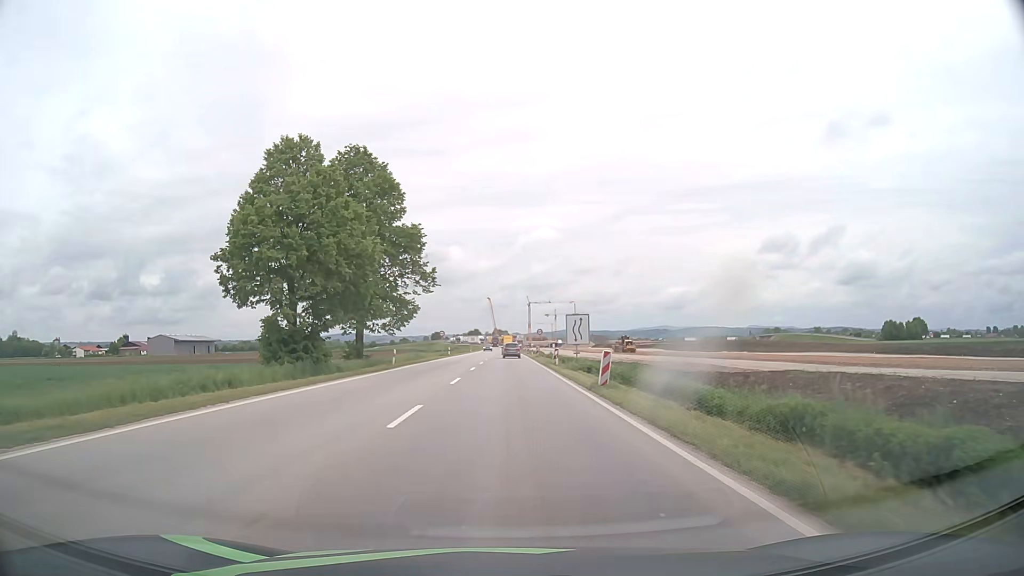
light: Day
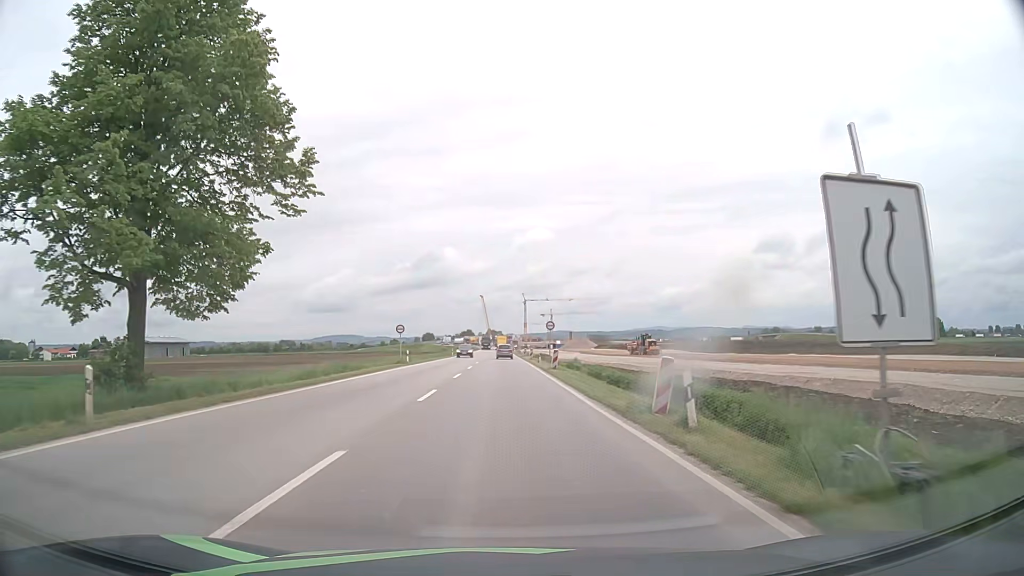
(+0.1, +30.4) m; 0°
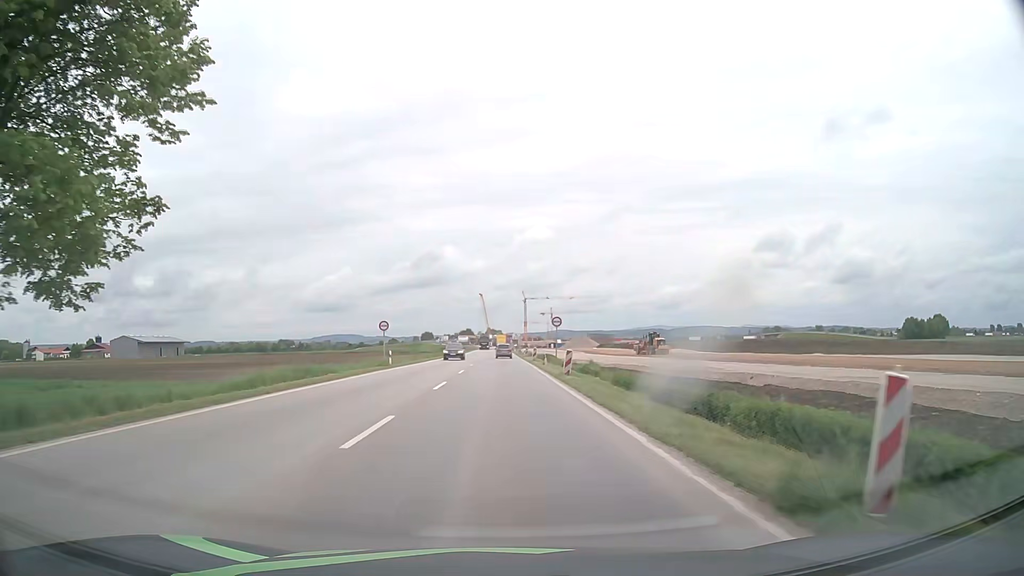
(0.0, +7.6) m; 0°
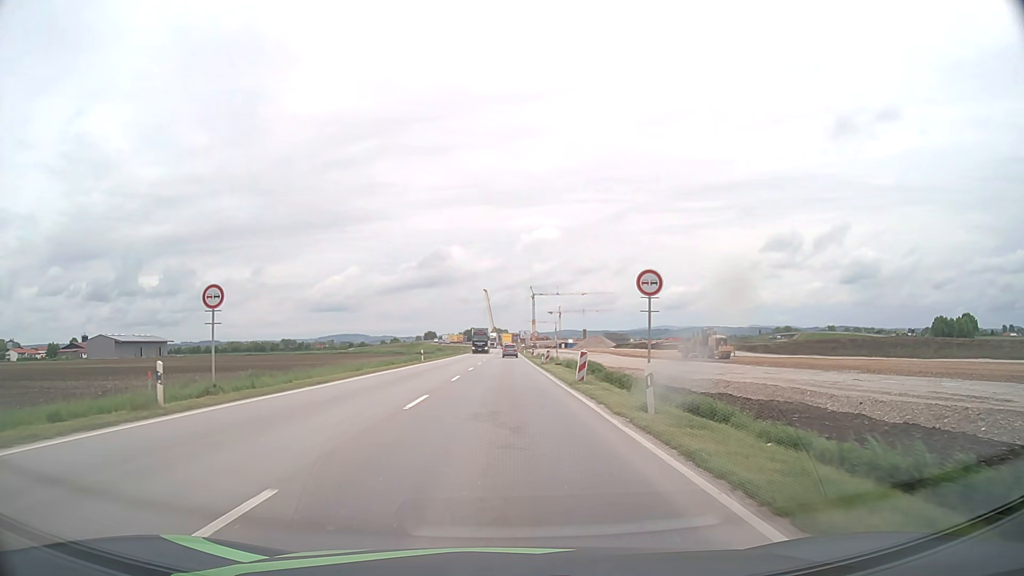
(-0.1, +30.6) m; -1°
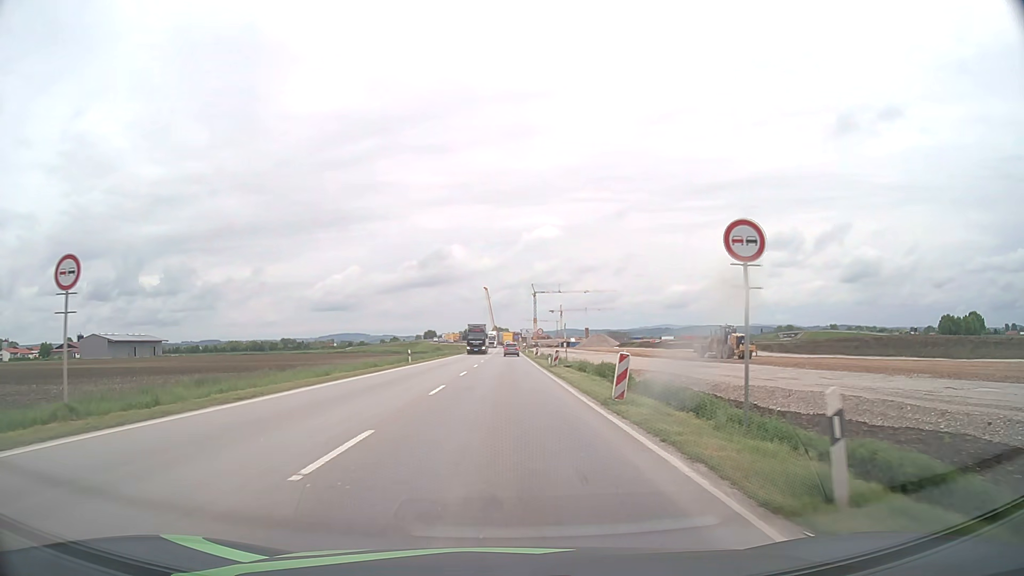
(0.0, +7.7) m; 0°
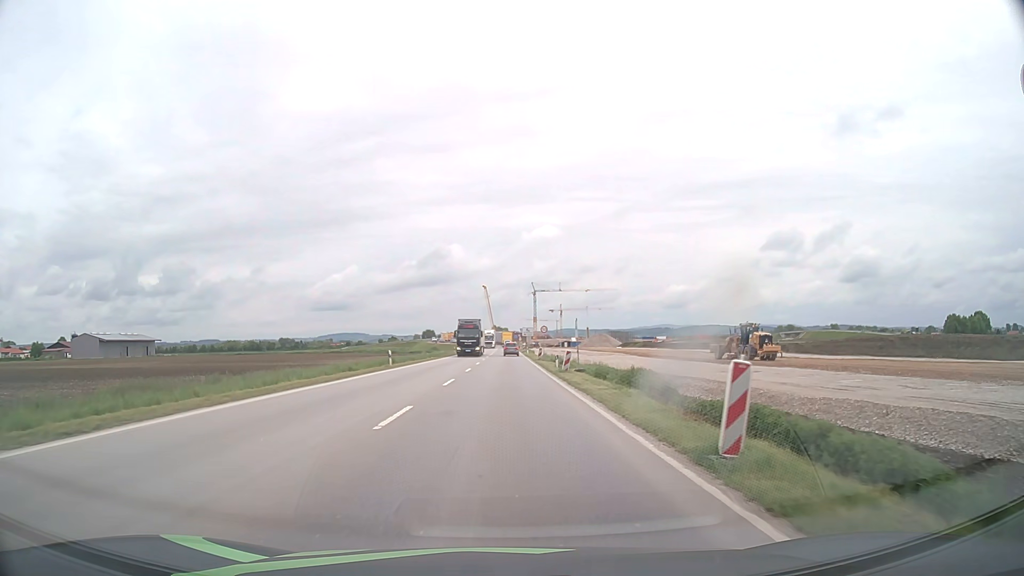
(0.0, +7.7) m; 0°
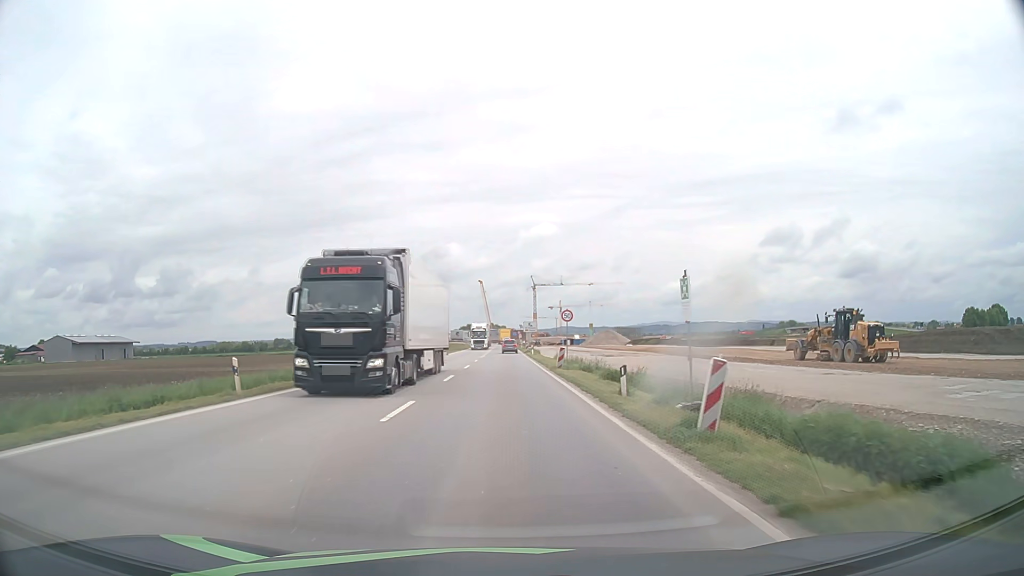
(+0.1, +23.0) m; 0°
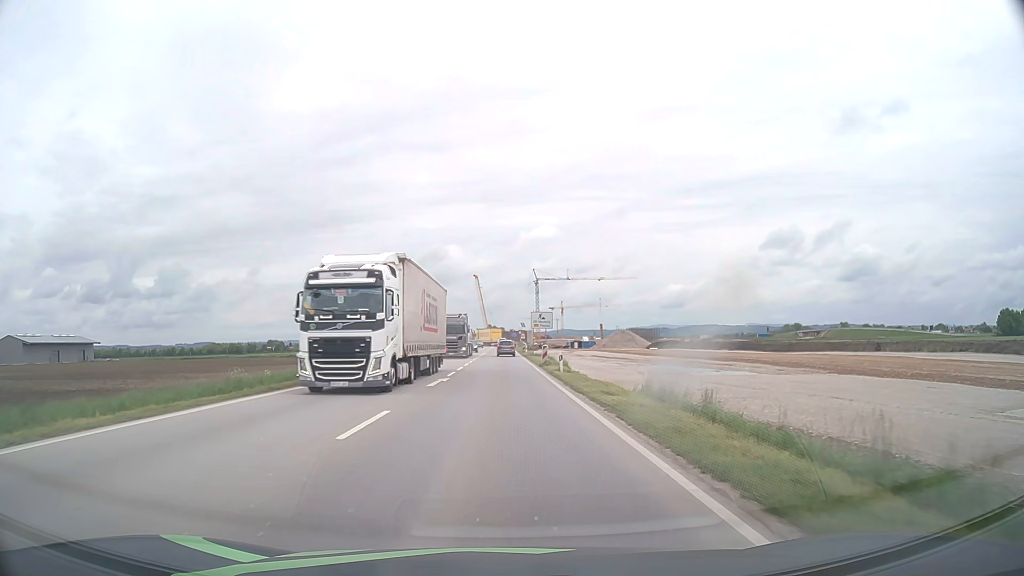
(+0.2, +38.1) m; 0°
(0, +10) (0, +20) (0, +30) (0, +40) (0, +50) (0, +60) (0, +70) (-1, +80) (-1, +90) (-1, +100) m
